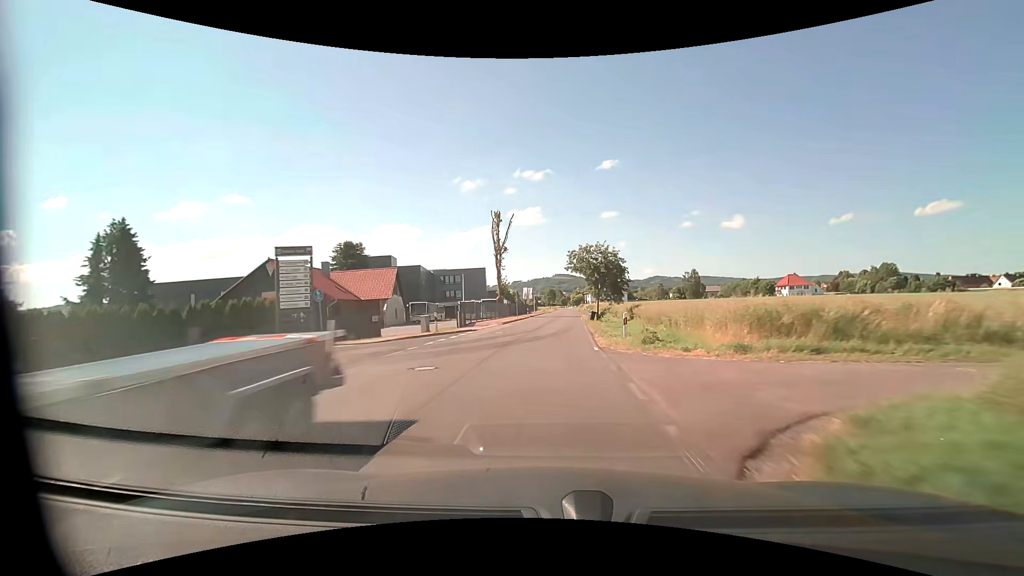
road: unclassified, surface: asphalt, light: Day
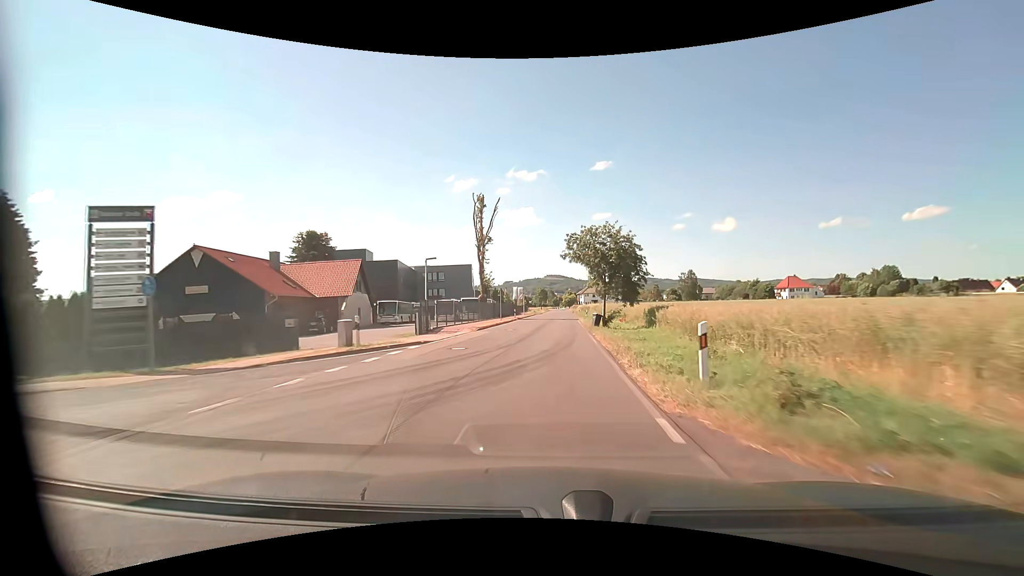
(+0.1, +10.1) m; +1°
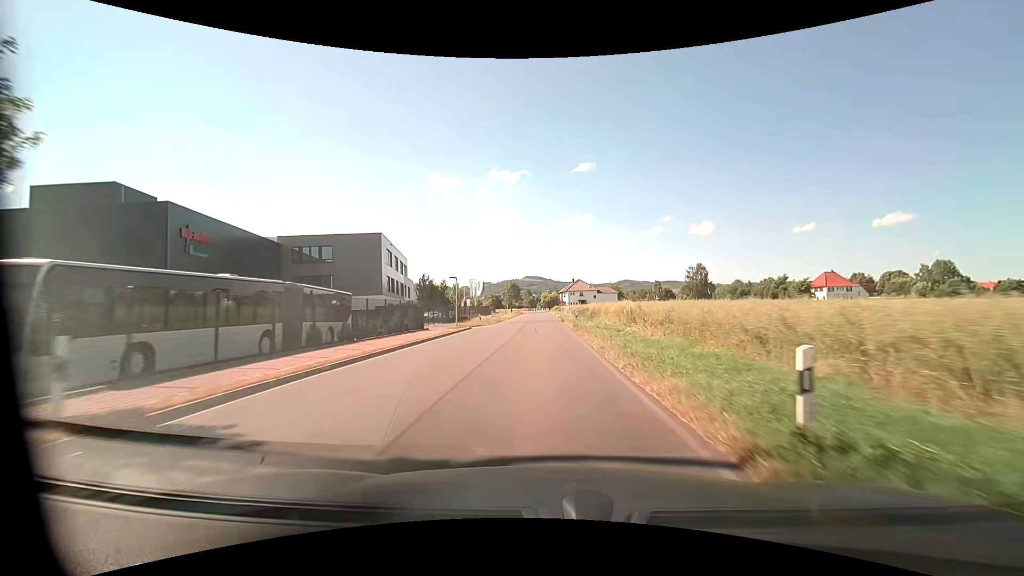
(+1.7, +50.7) m; +3°
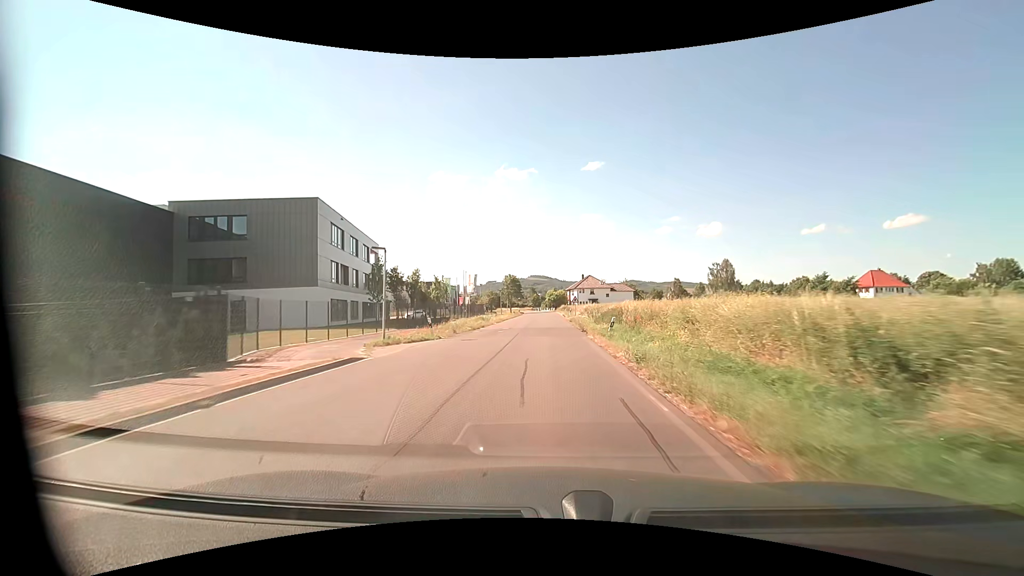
(-0.1, +20.4) m; -1°
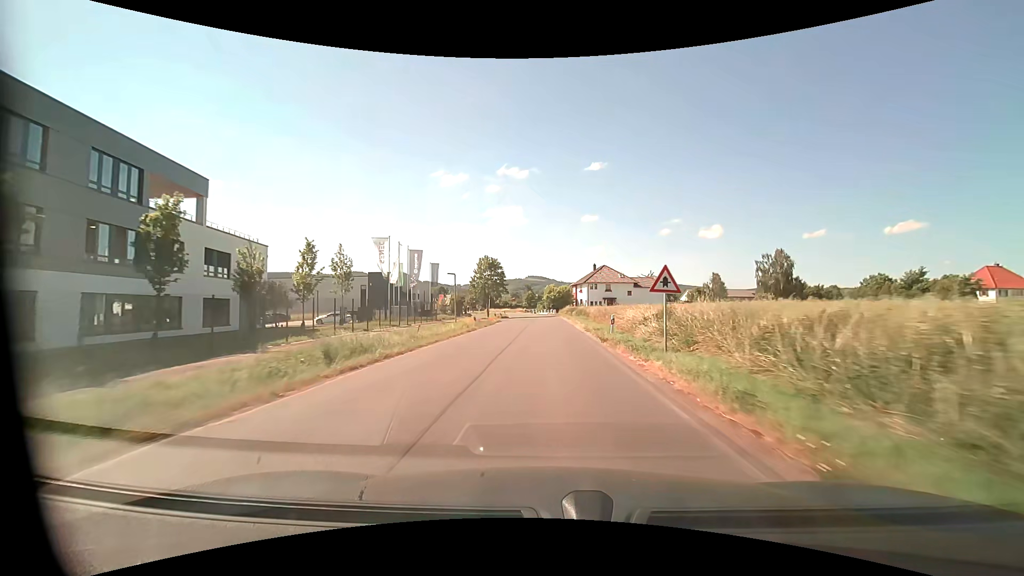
(+0.1, +40.7) m; 0°
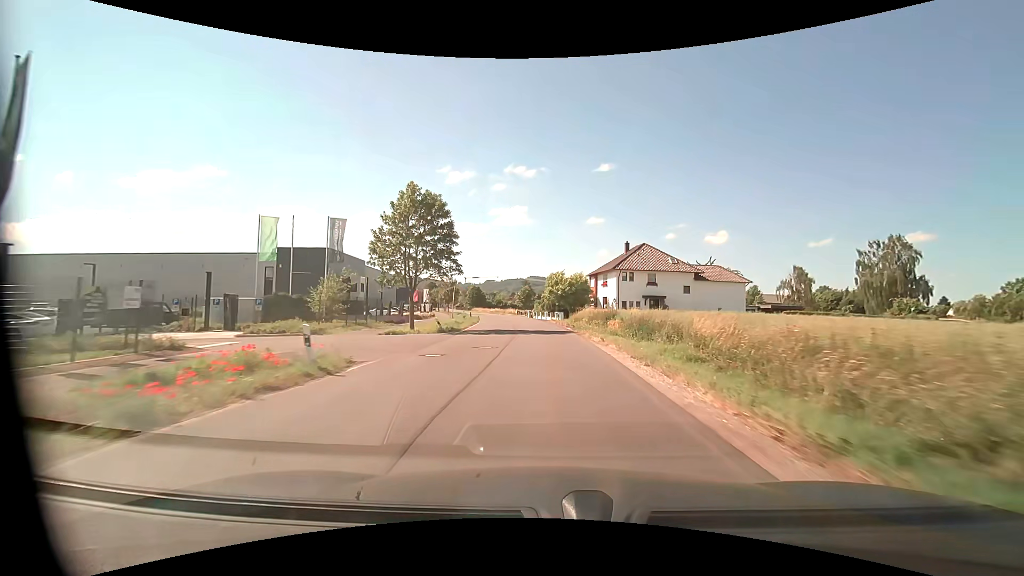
(0.0, +40.6) m; 0°
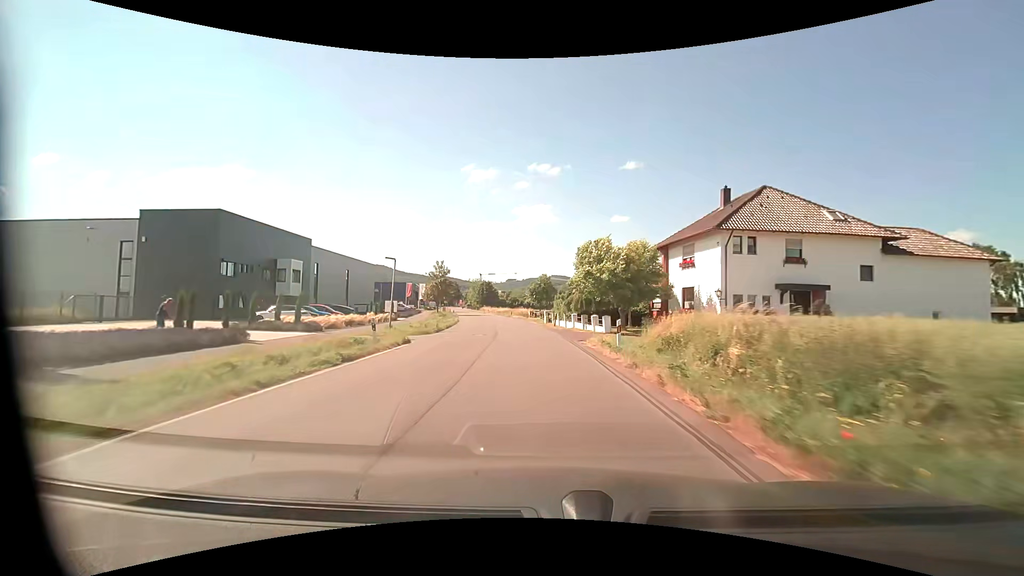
(-0.4, +30.6) m; -2°
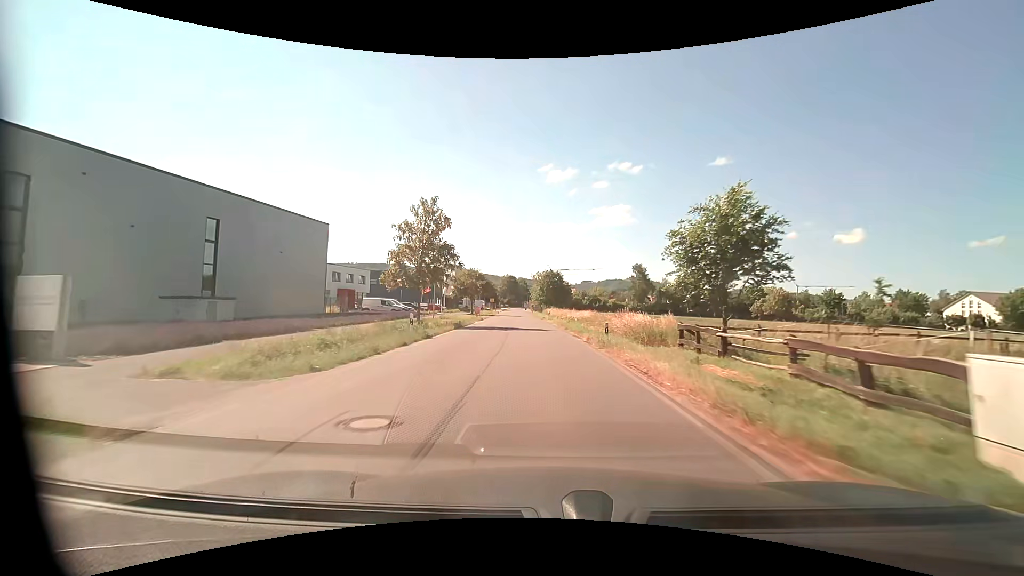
(-4.1, +50.2) m; -9°
(0, +10) (0, +20) (-1, +30) (-2, +40) (-2, +50) (-3, +60) (-3, +70) (-4, +80) (-4, +90) (-5, +100) m
